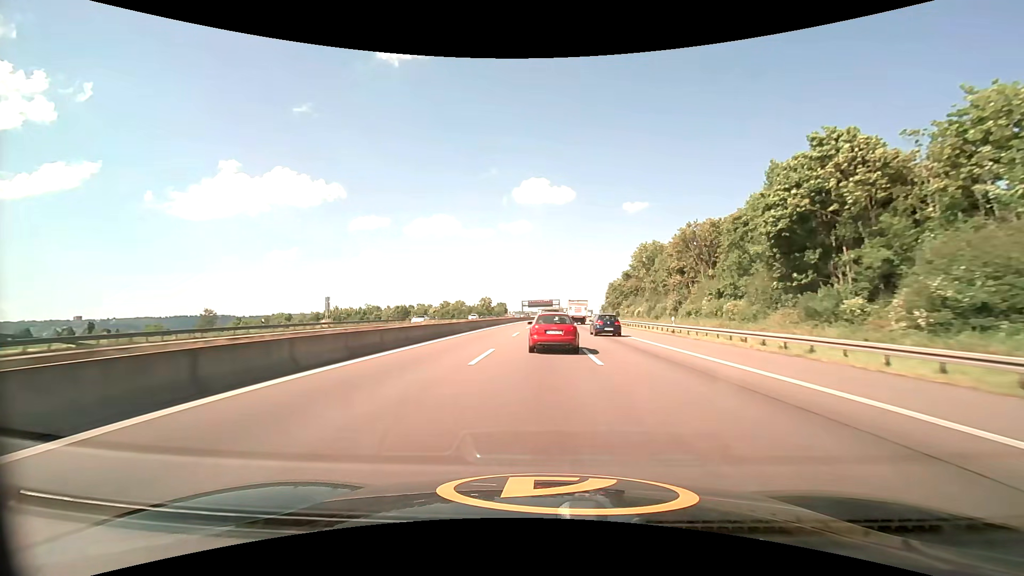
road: motorway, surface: asphalt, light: Day
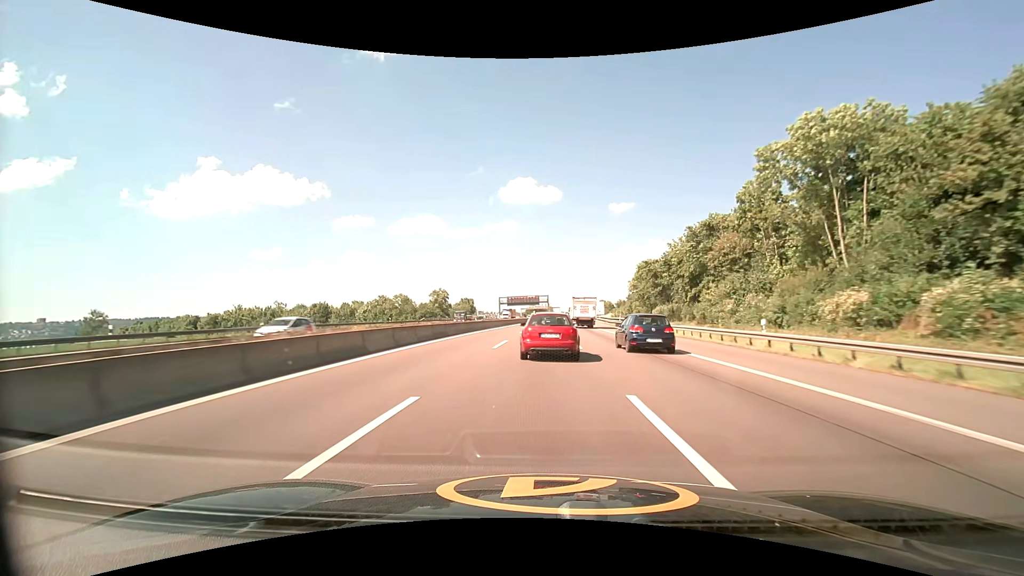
(+1.0, +65.0) m; +2°
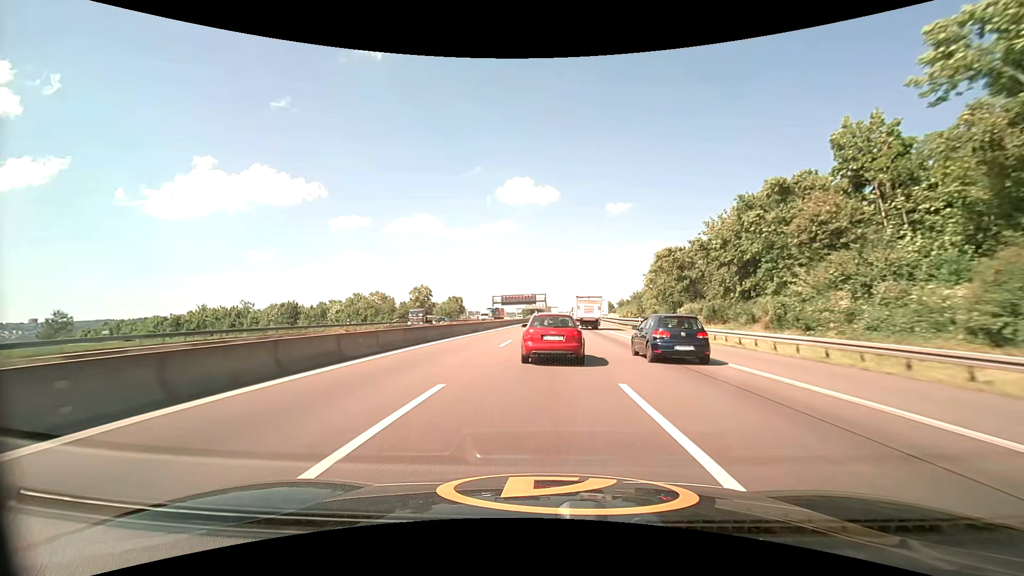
(+0.1, +16.4) m; 0°
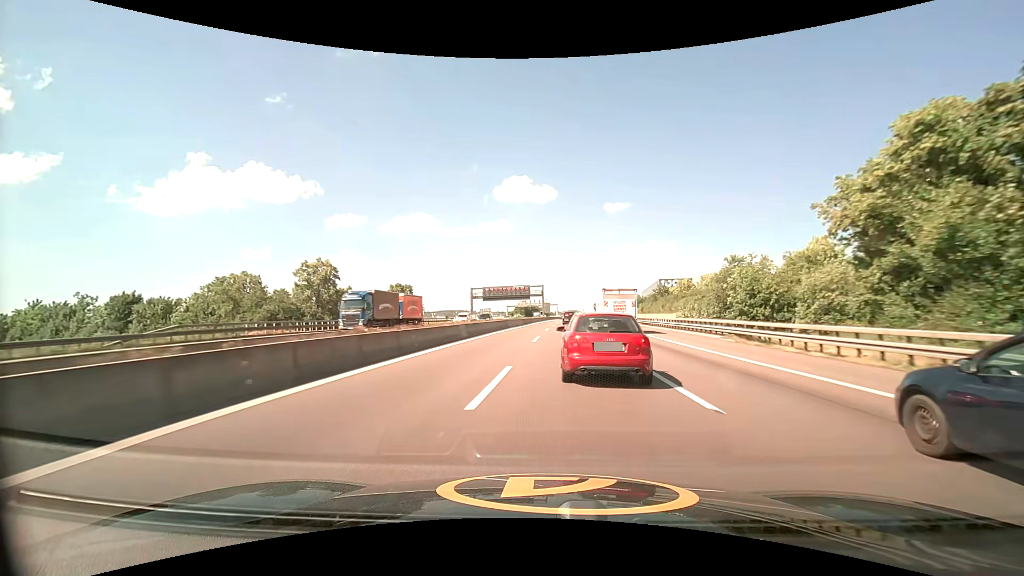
(+0.2, +50.4) m; 0°
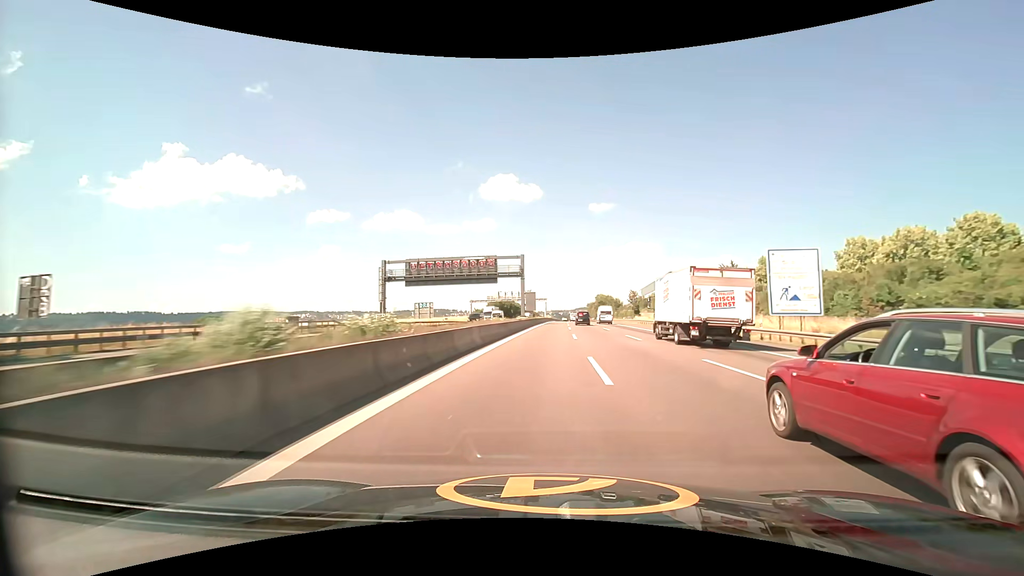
(+0.8, +69.3) m; +2°
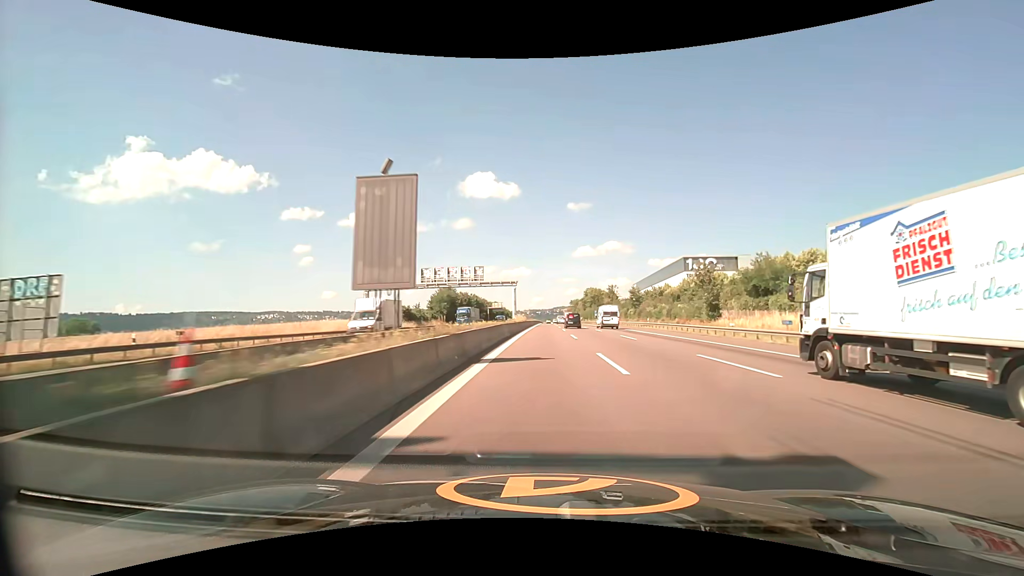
(+1.9, +69.8) m; +3°
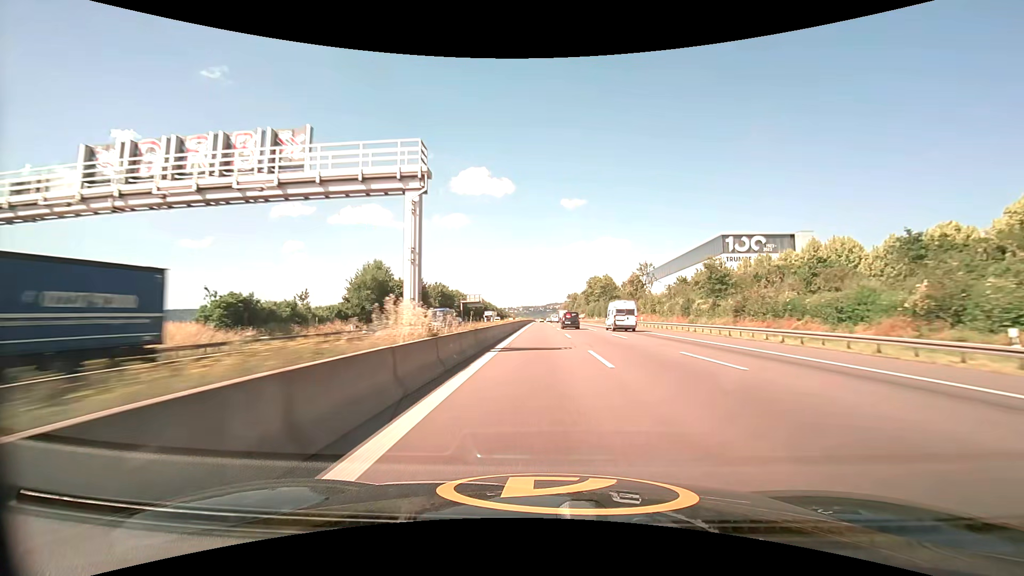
(+0.4, +52.3) m; +1°
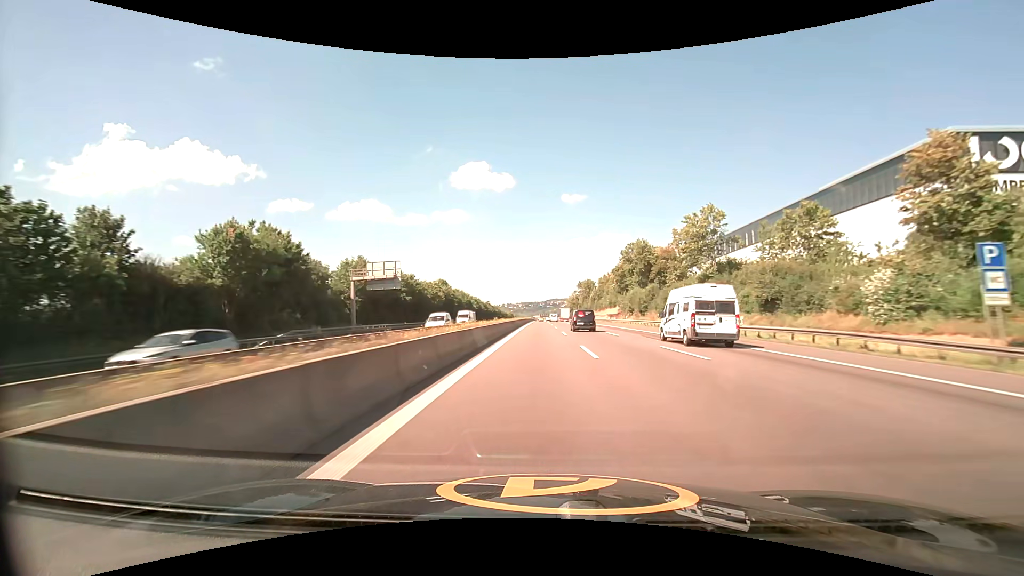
(+0.1, +87.2) m; 0°
(0, +10) (0, +20) (0, +30) (0, +40) (0, +50) (0, +60) (0, +70) (0, +80) (0, +90) (+1, +100) m
